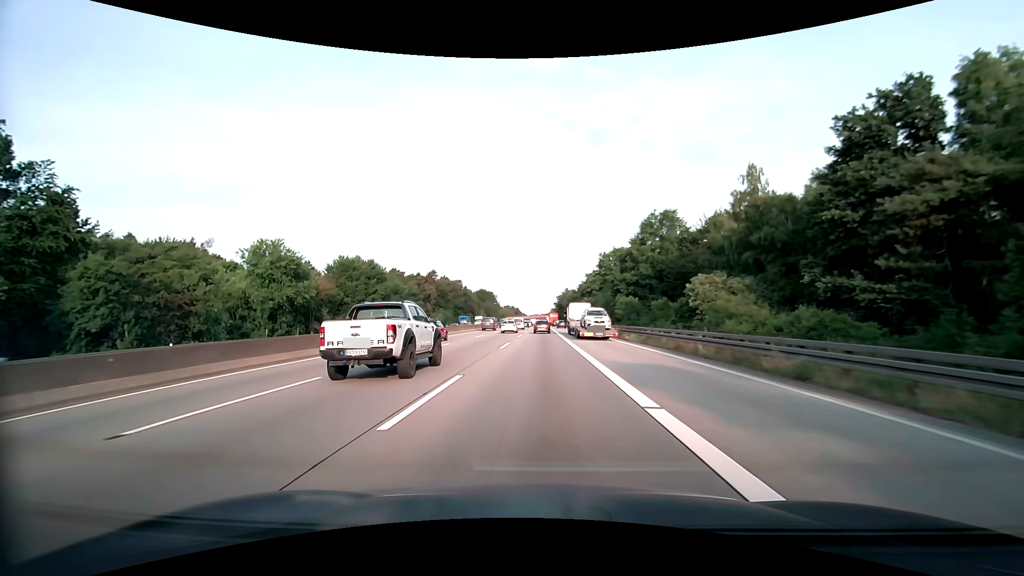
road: motorway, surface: asphalt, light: Day
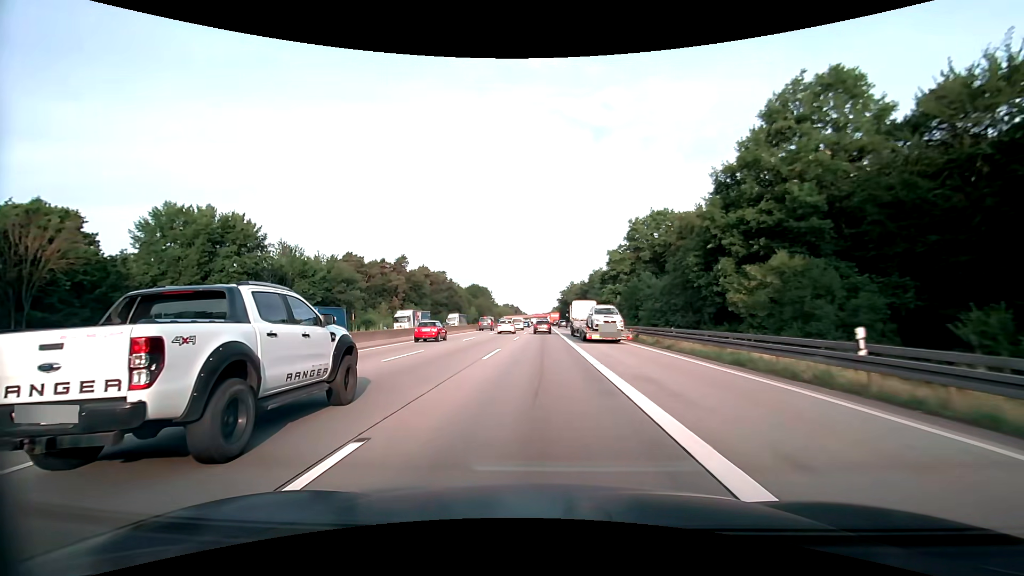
(-0.2, +42.8) m; 0°
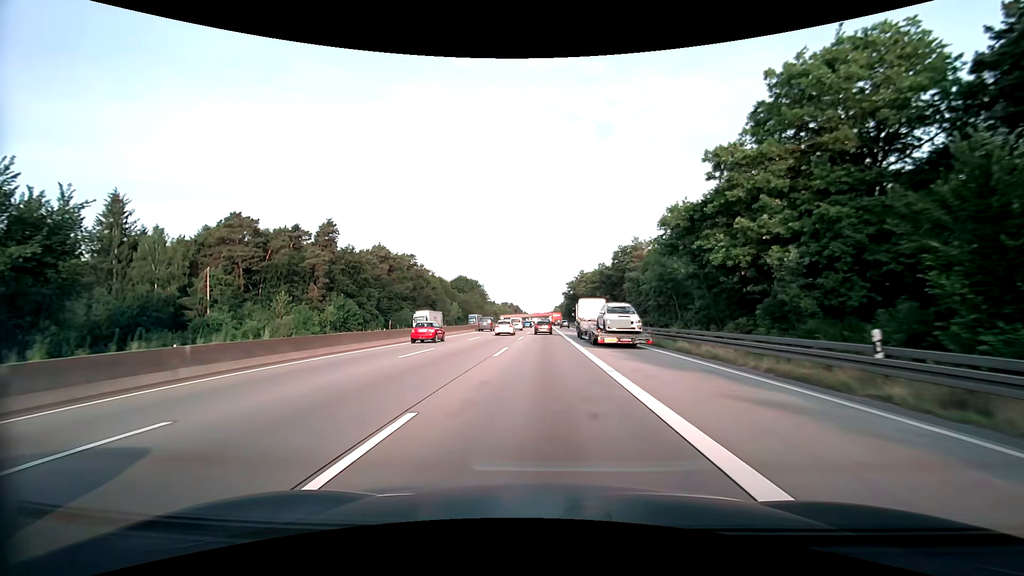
(0.0, +52.3) m; 0°
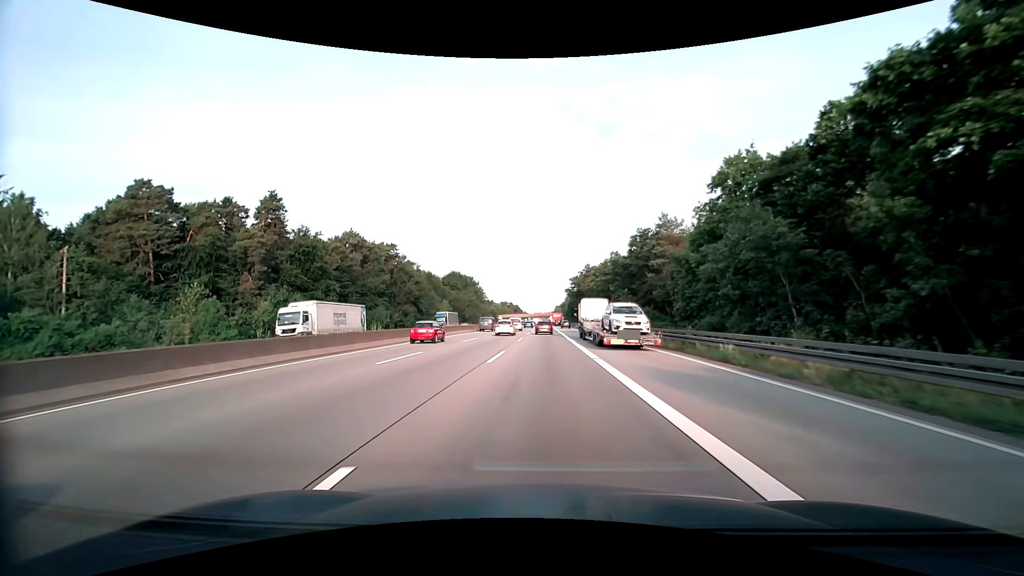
(-0.1, +20.8) m; 0°
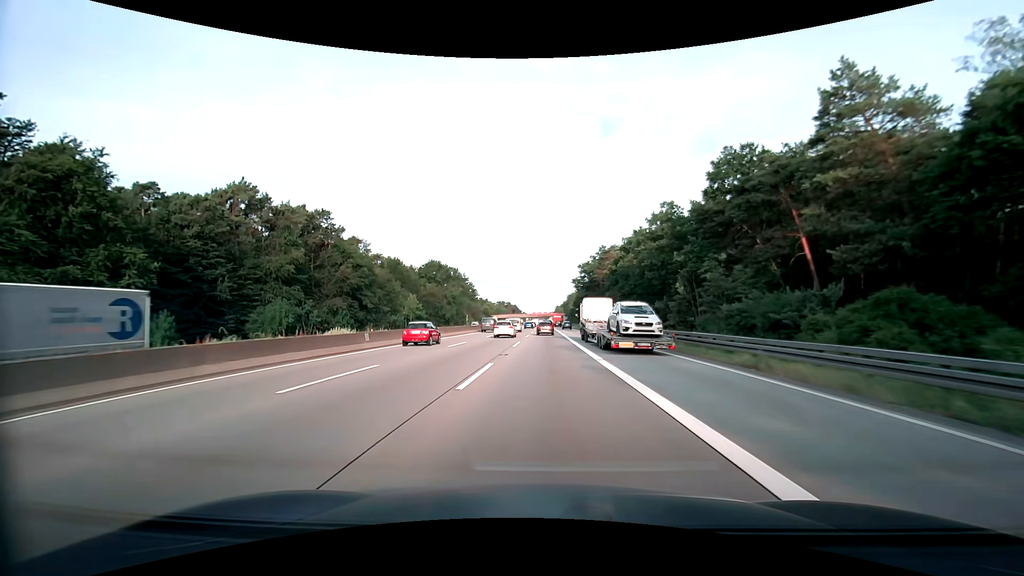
(+0.1, +42.7) m; 0°
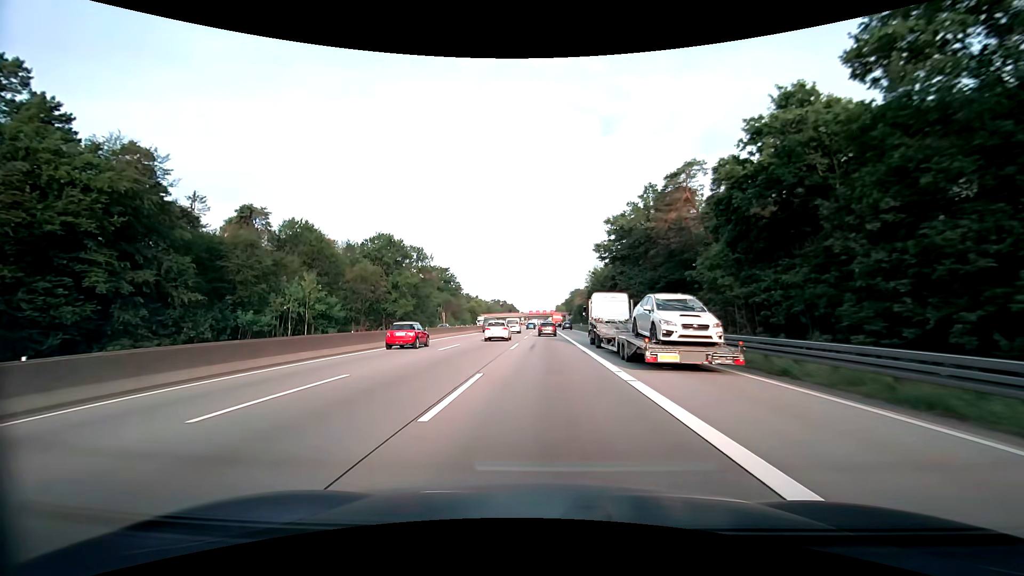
(0.0, +56.9) m; 0°
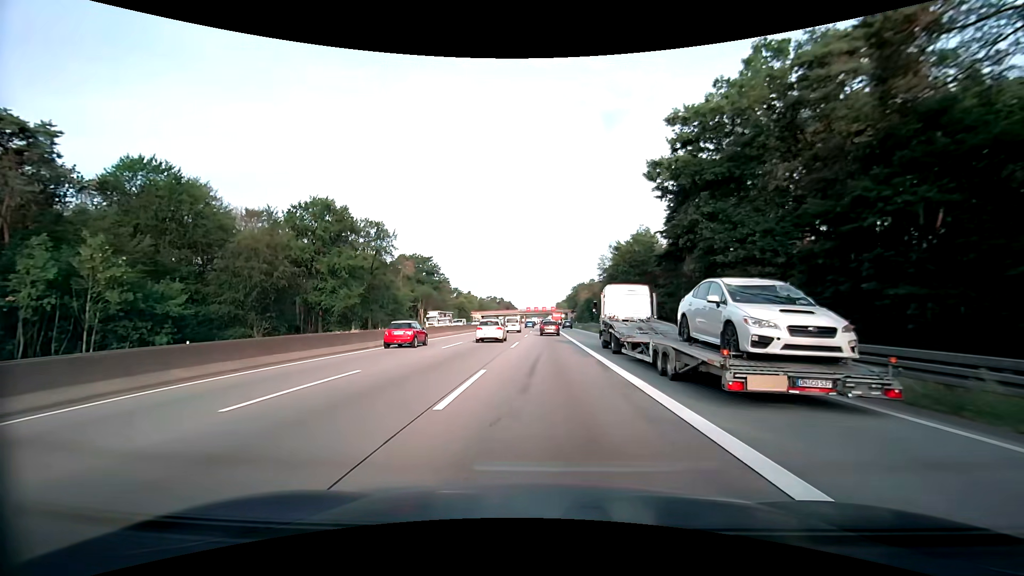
(+0.1, +35.2) m; 0°
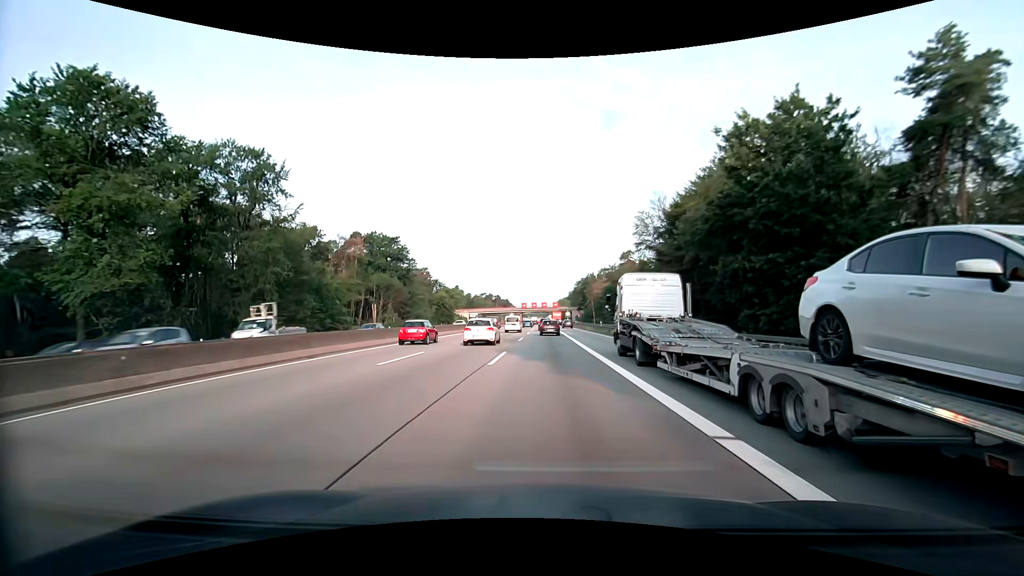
(+0.2, +46.3) m; 0°
(0, +10) (0, +20) (0, +30) (0, +40) (0, +50) (0, +60) (0, +70) (0, +80) (0, +90) (0, +100) m
